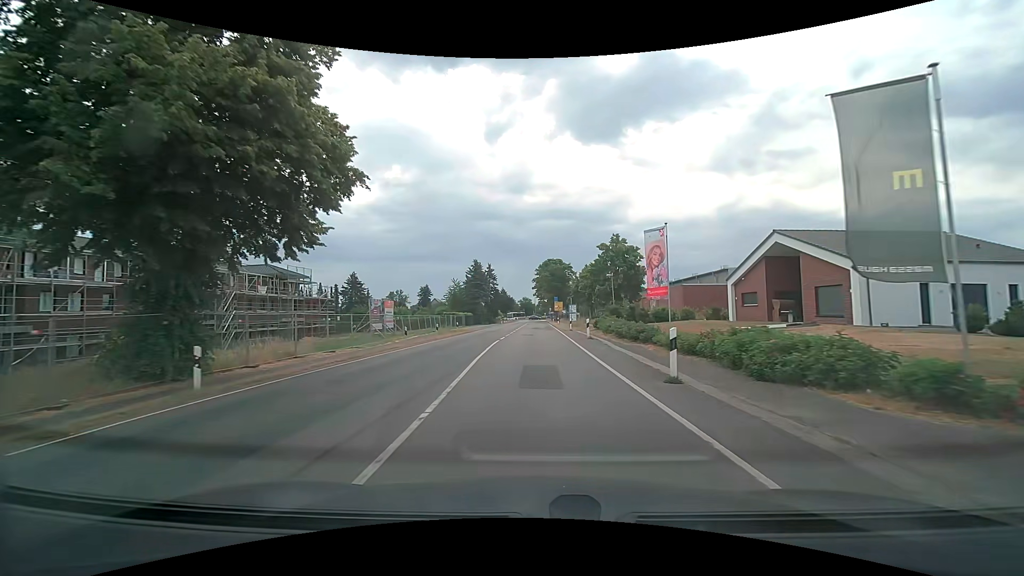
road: secondary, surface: asphalt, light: Day
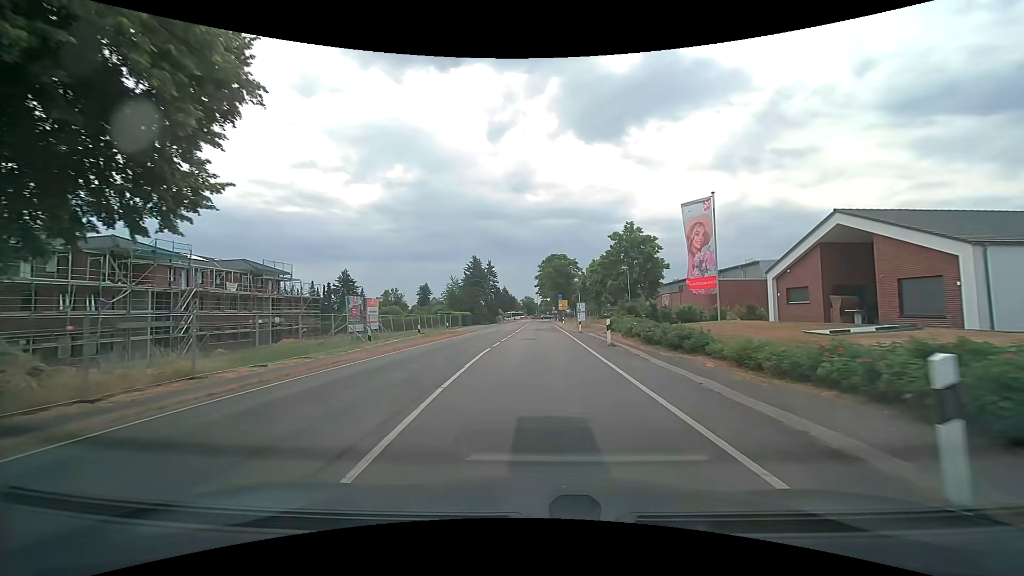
(0.0, +6.6) m; 0°
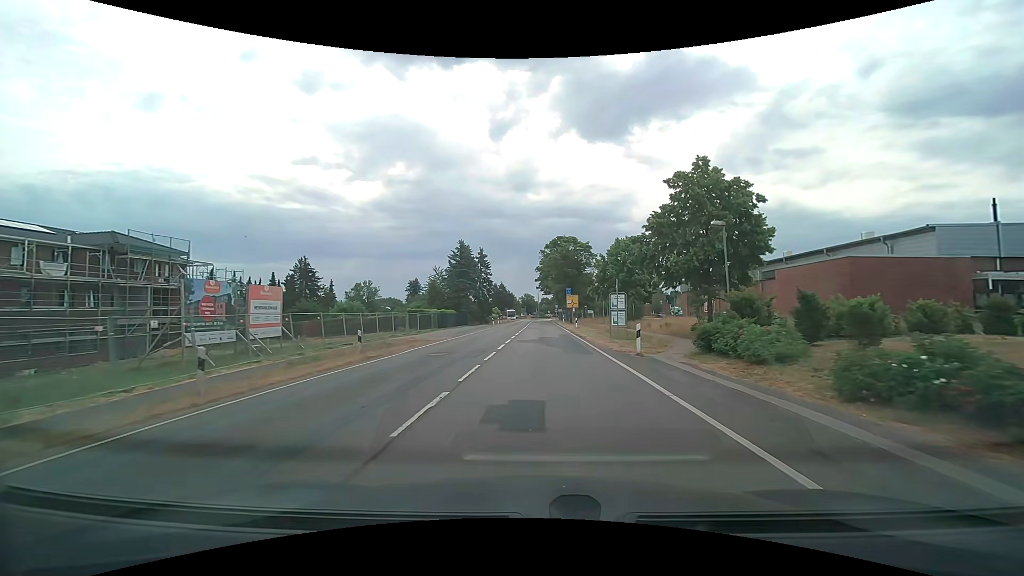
(-0.1, +20.0) m; 0°
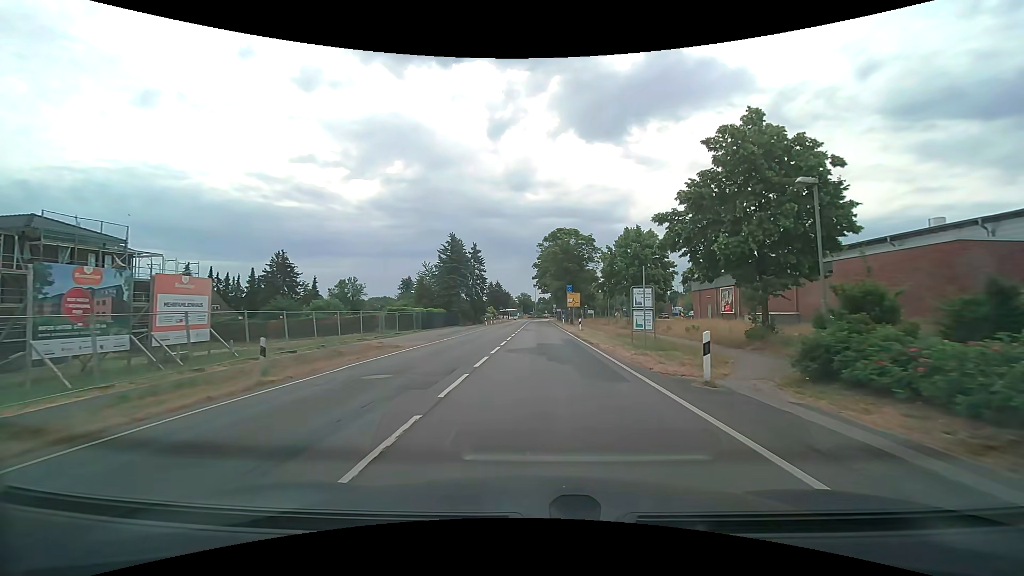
(0.0, +6.7) m; +1°
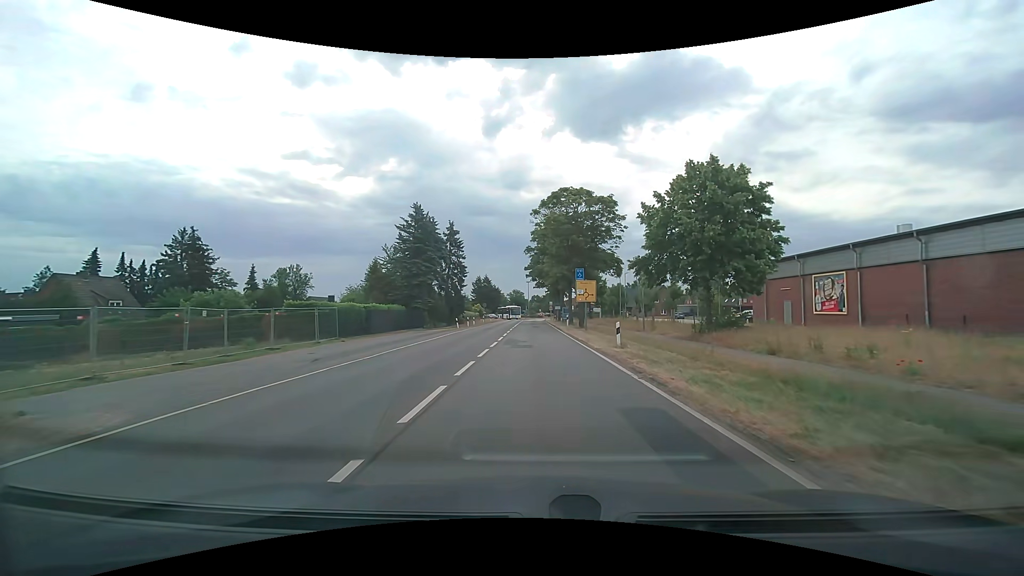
(+0.1, +20.1) m; +1°
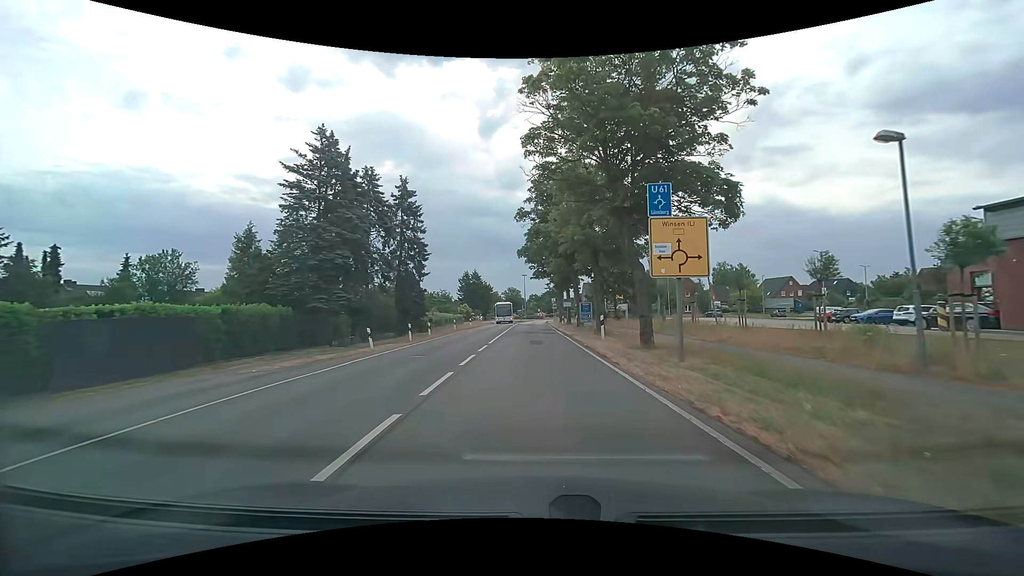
(+0.2, +24.9) m; 0°
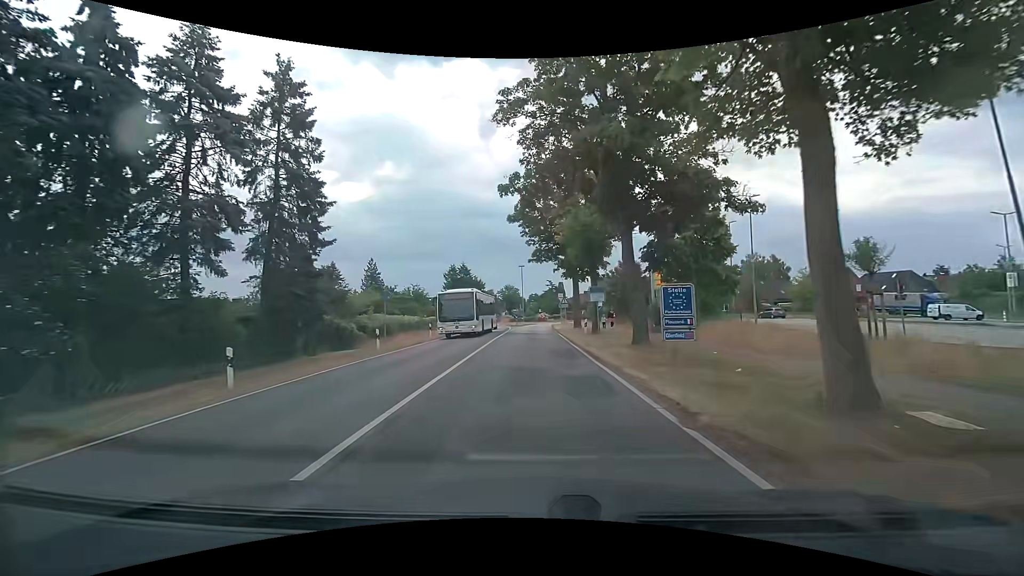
(+0.1, +23.1) m; +1°
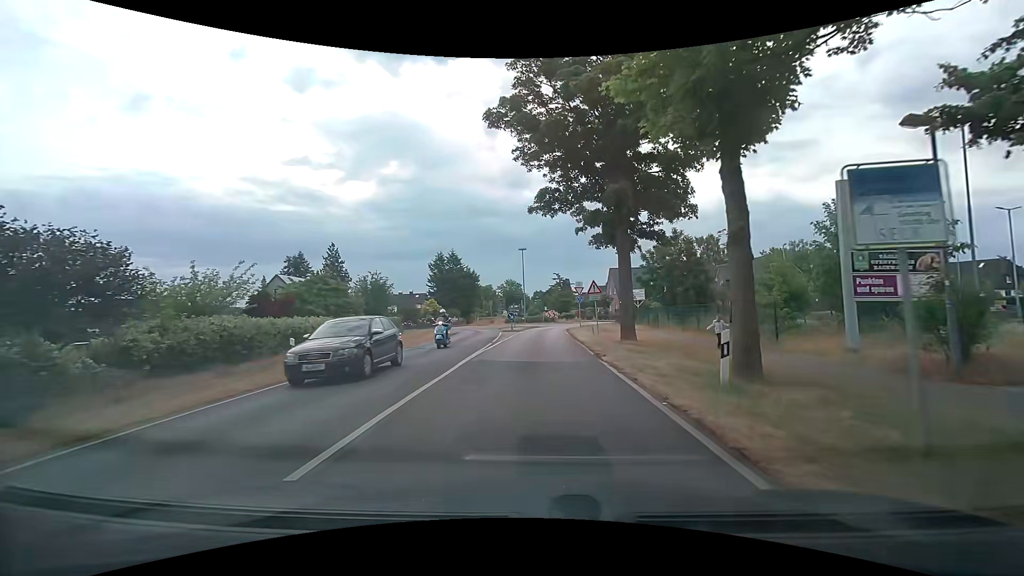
(-0.2, +21.1) m; +1°
(0, +10) (0, +20) (-1, +30) (0, +40) (+1, +50) (+5, +59) (+7, +69) (+3, +78) (-1, +87) (-2, +97) m
